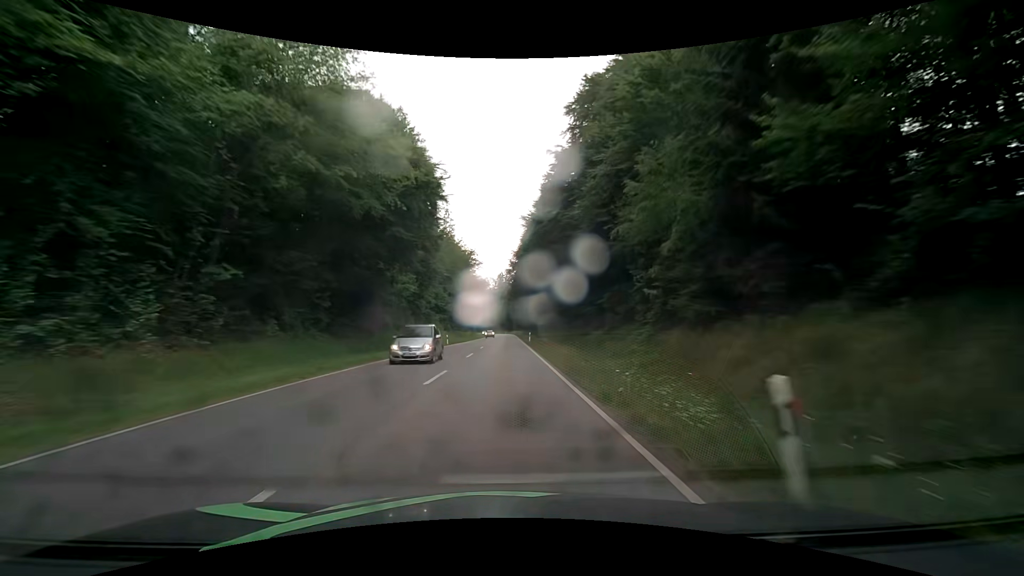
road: secondary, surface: asphalt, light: Day
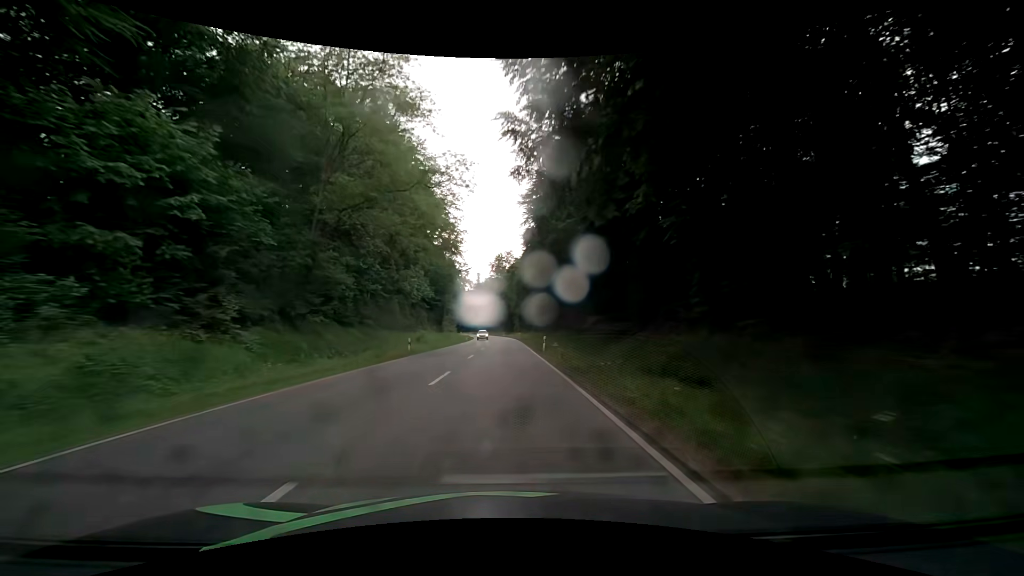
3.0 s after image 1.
(0.0, +71.9) m; 0°
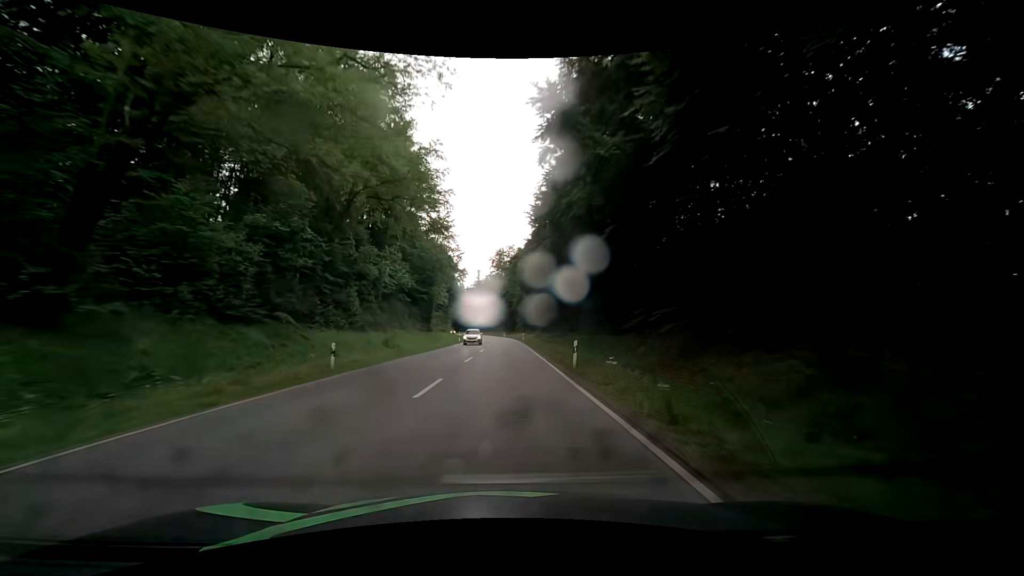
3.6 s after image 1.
(-0.1, +14.4) m; 0°
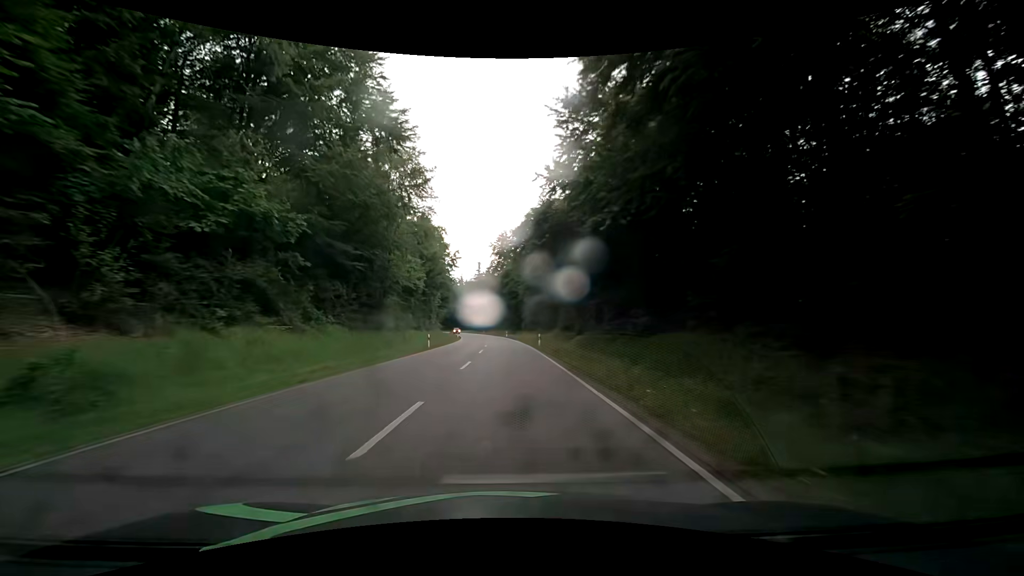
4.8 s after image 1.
(-0.1, +28.8) m; 0°
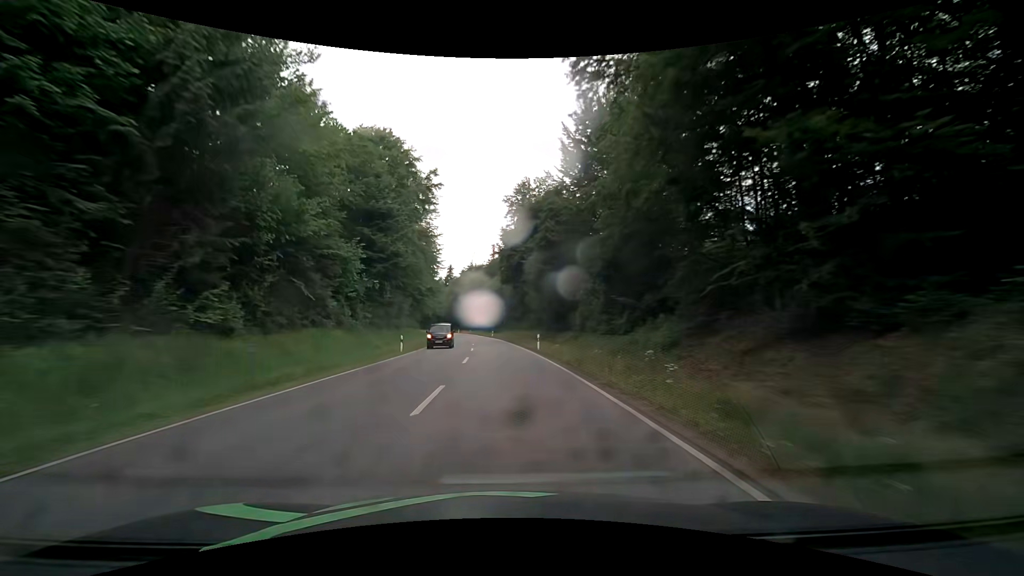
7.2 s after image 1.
(-0.7, +57.5) m; -2°
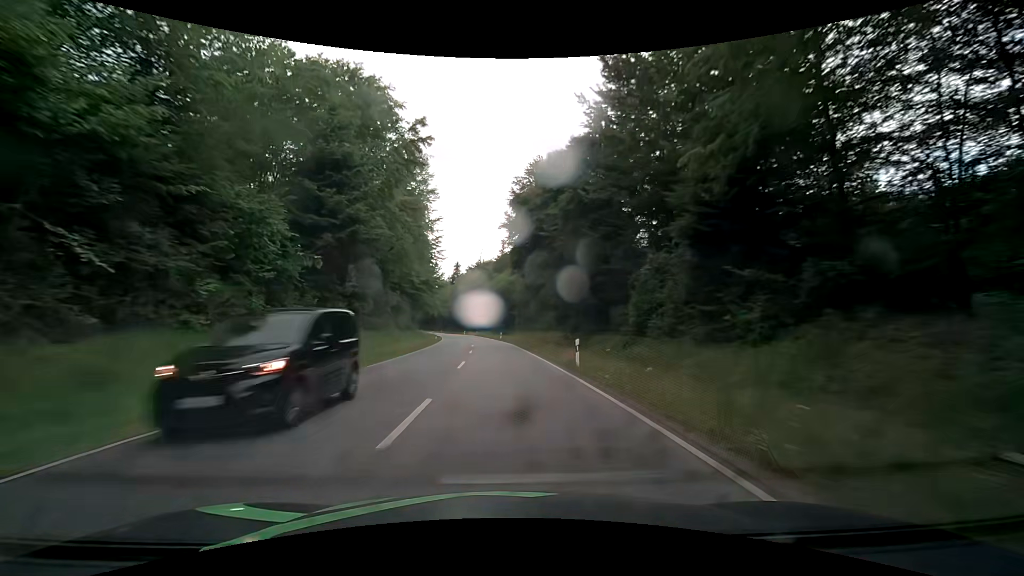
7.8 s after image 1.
(-0.1, +14.2) m; -1°
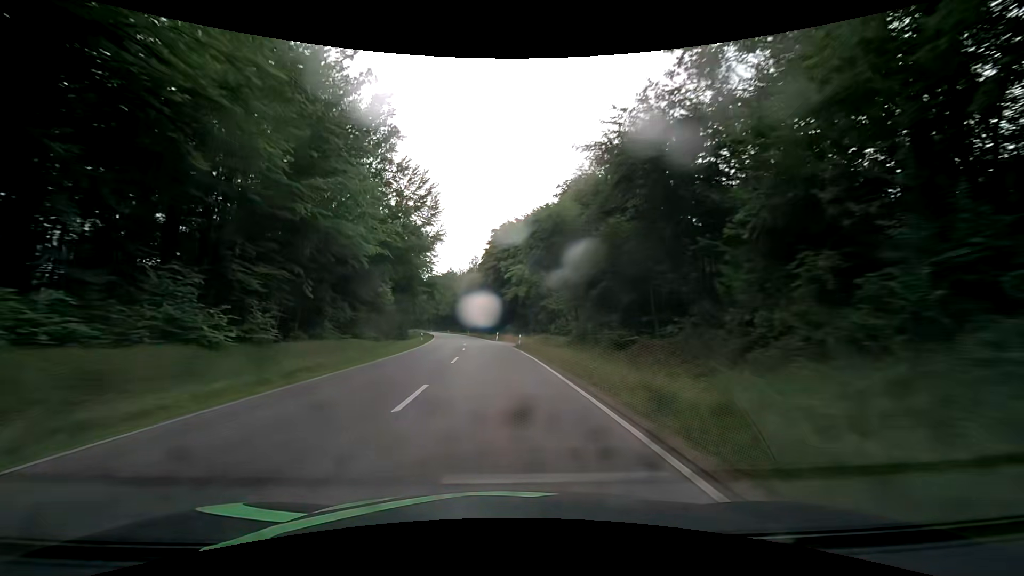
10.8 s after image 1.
(-3.2, +69.5) m; -6°
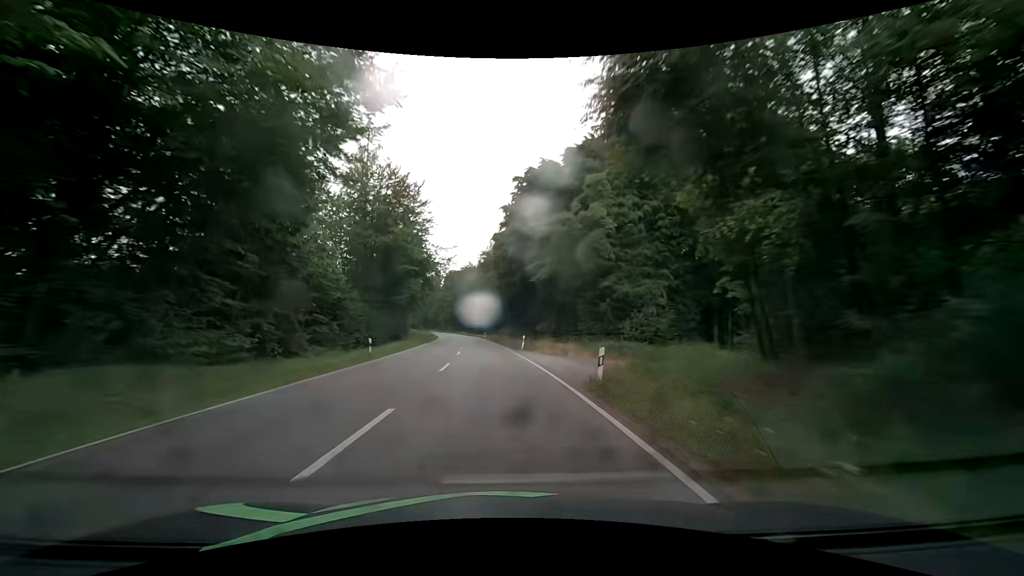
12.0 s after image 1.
(-0.5, +27.7) m; -3°
(0, +10) (0, +20) (-1, +30) (-2, +40) (-3, +50) (-4, +60) (-5, +70) (-6, +80) (-7, +90) (-9, +100) m
